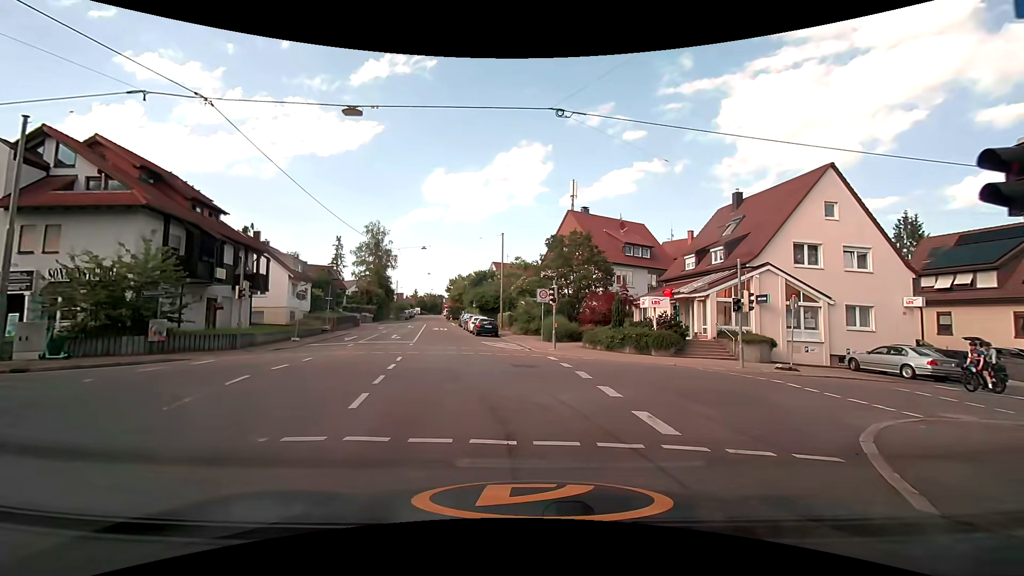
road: tertiary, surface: asphalt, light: Day
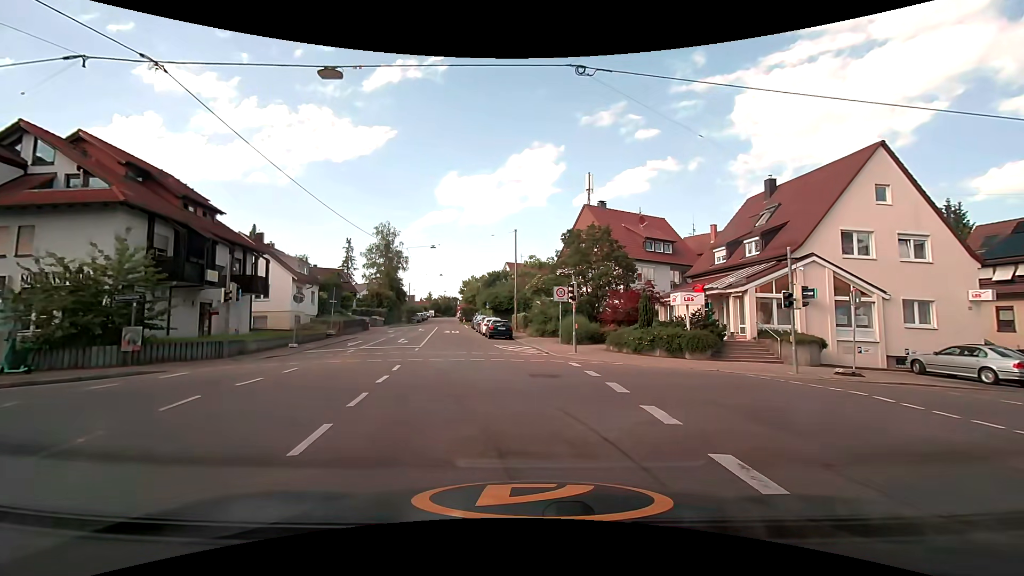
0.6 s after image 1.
(0.0, +2.6) m; -1°
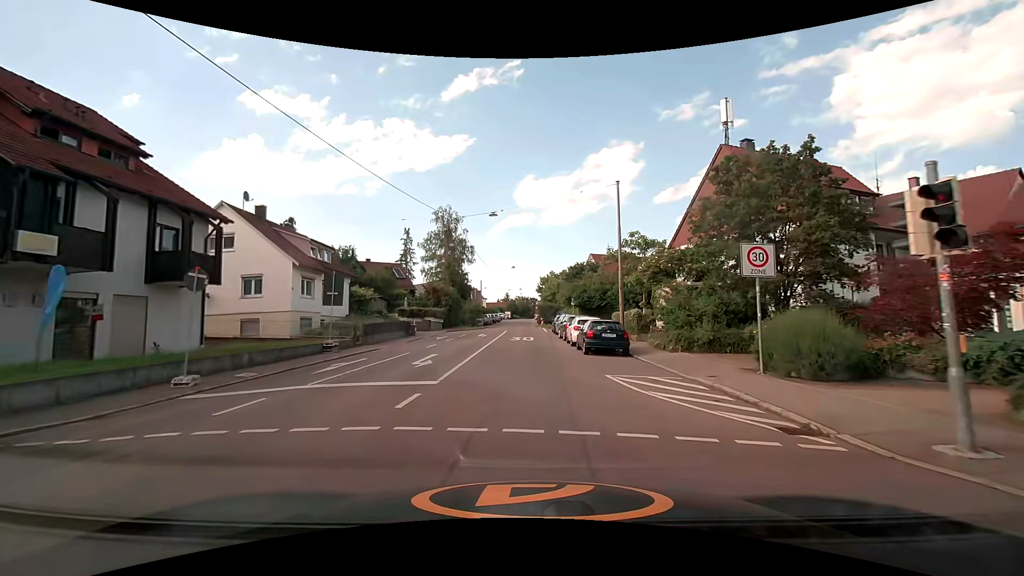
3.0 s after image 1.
(-1.6, +15.5) m; -9°
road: residential
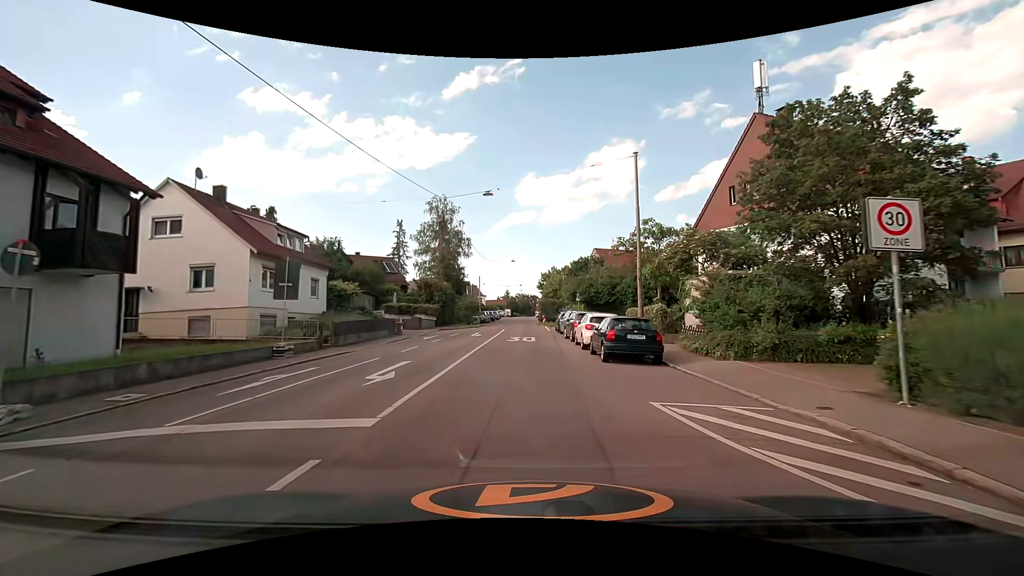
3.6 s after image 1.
(0.0, +4.6) m; 0°
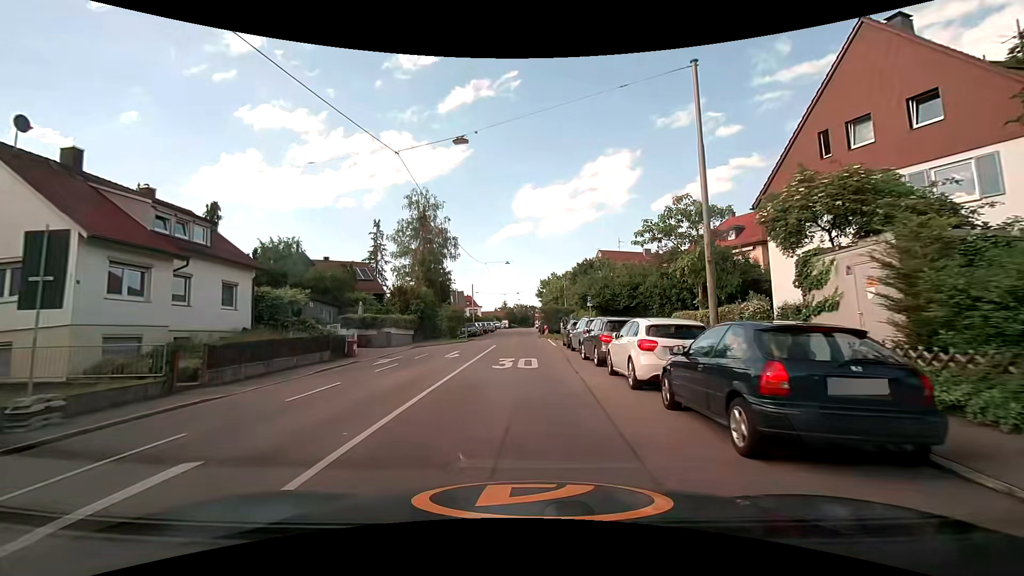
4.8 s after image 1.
(+0.1, +9.5) m; +1°
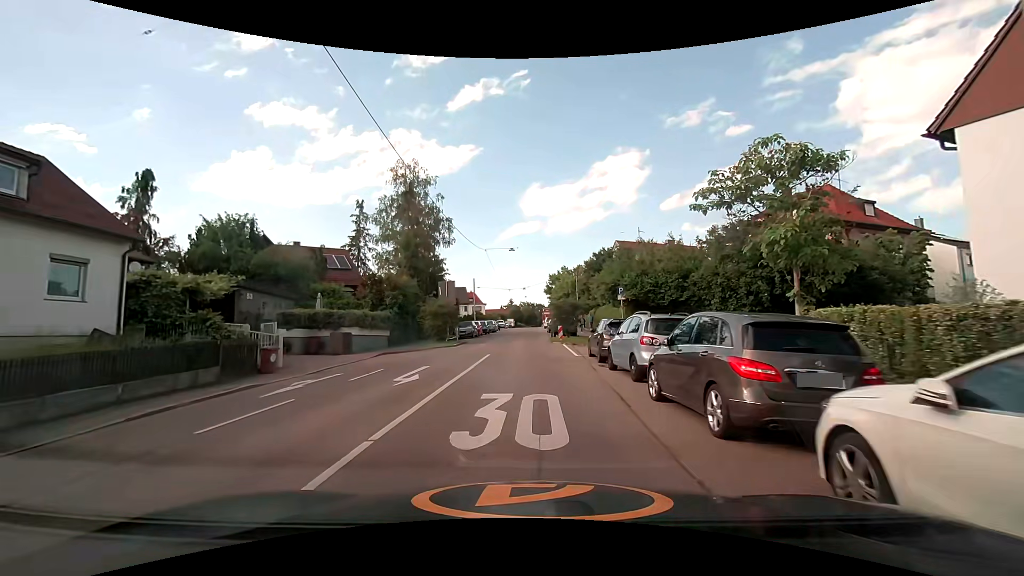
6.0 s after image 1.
(-0.2, +9.2) m; -2°
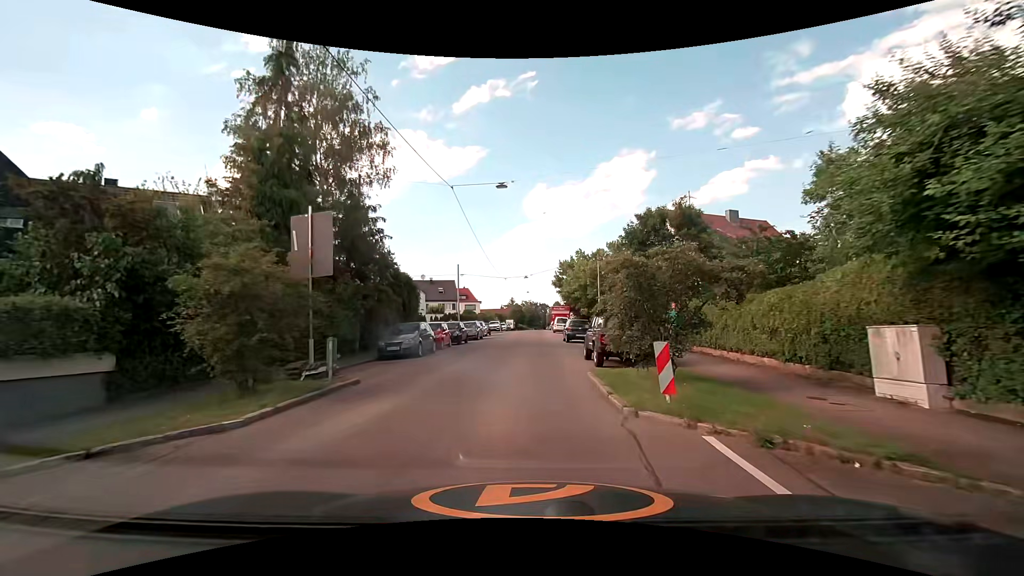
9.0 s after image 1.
(0.0, +21.8) m; 0°
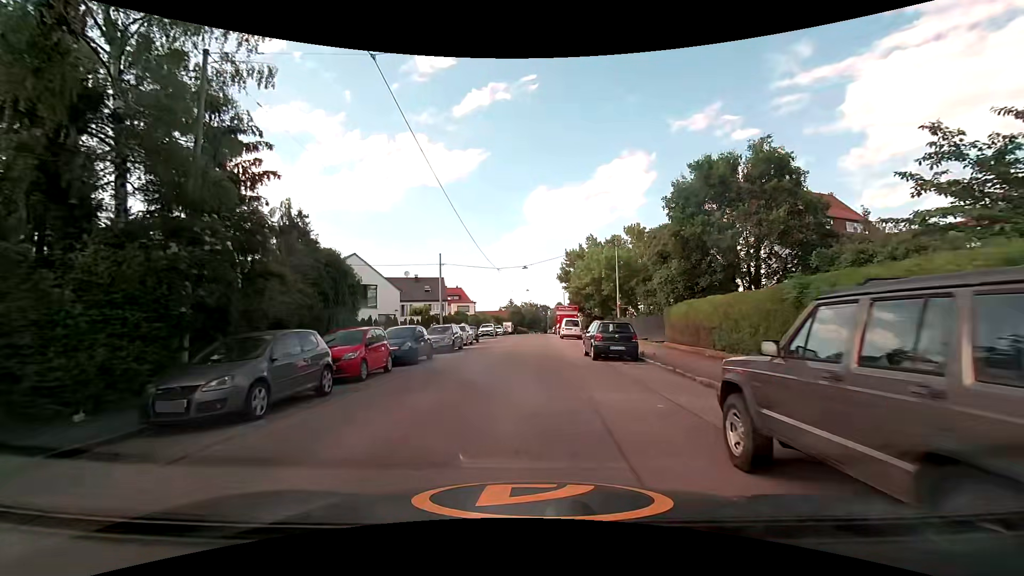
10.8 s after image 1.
(+0.1, +12.3) m; +1°
(0, +10) (0, +20) (0, +30) (0, +40) (0, +50) (0, +60) (0, +70) (0, +80) (0, +90) (+1, +100) m
